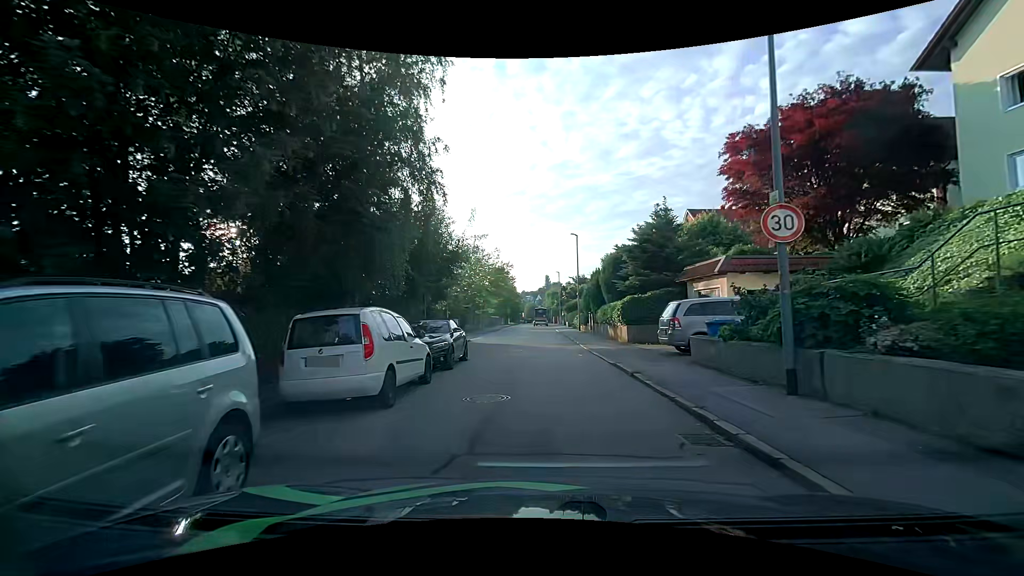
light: Day
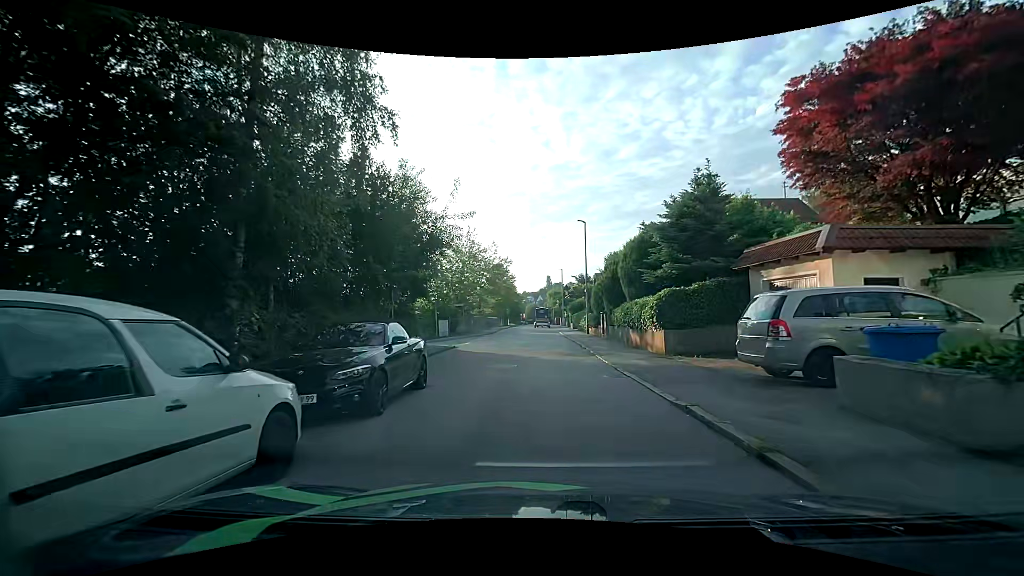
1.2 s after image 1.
(+0.1, +6.0) m; +1°
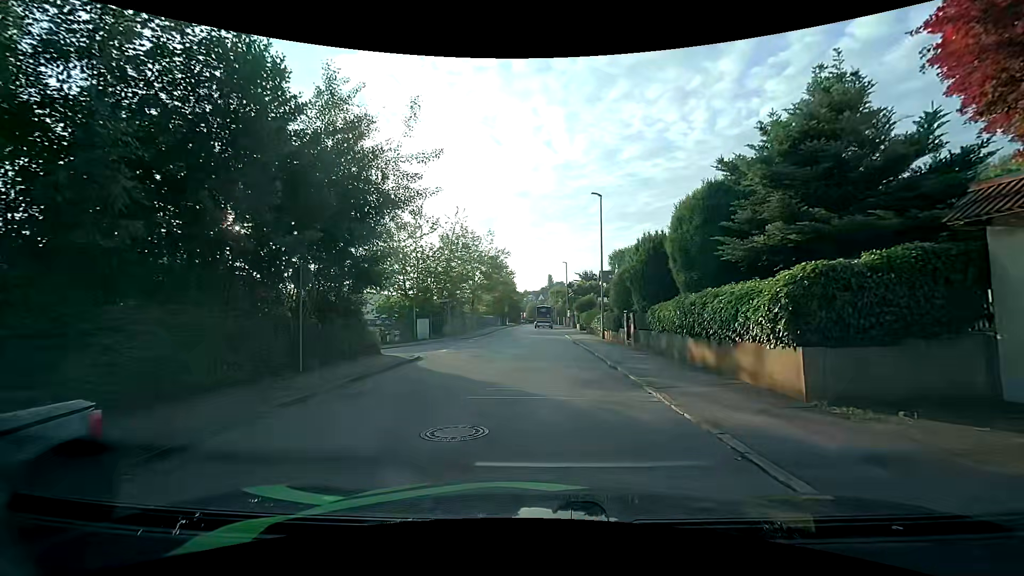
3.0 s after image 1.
(0.0, +7.9) m; +1°
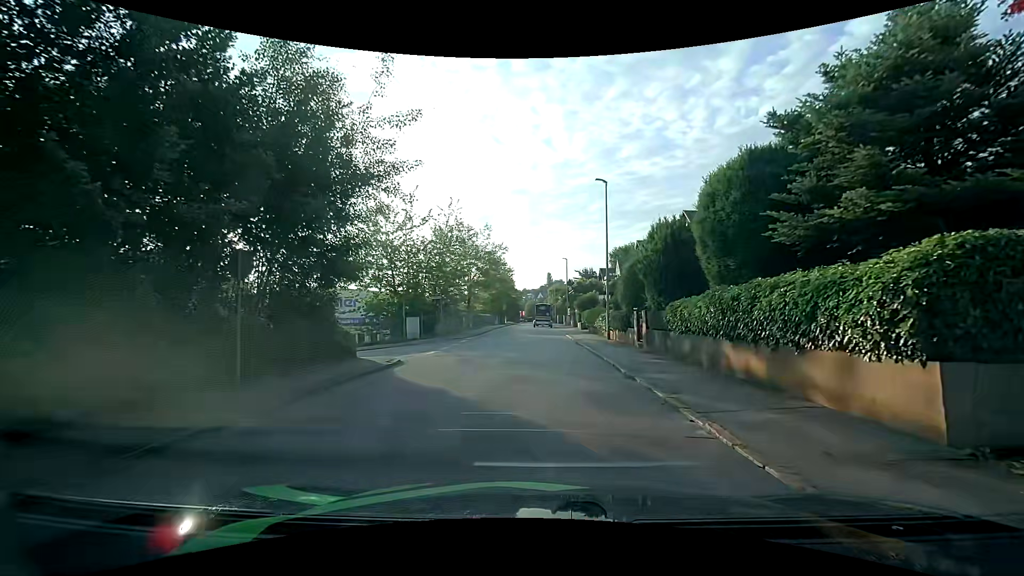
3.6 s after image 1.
(0.0, +2.5) m; -1°
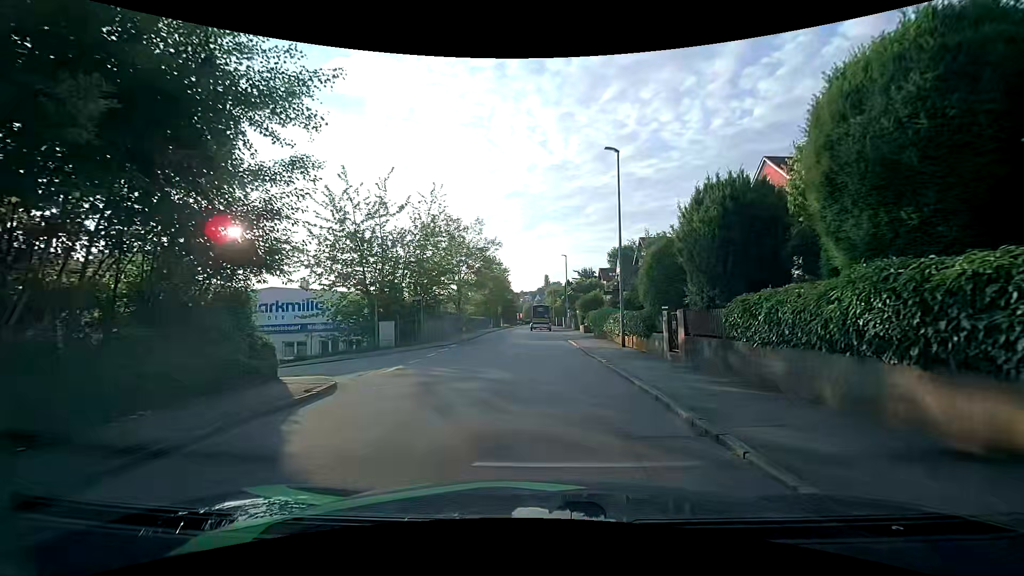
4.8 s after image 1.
(0.0, +5.0) m; +1°
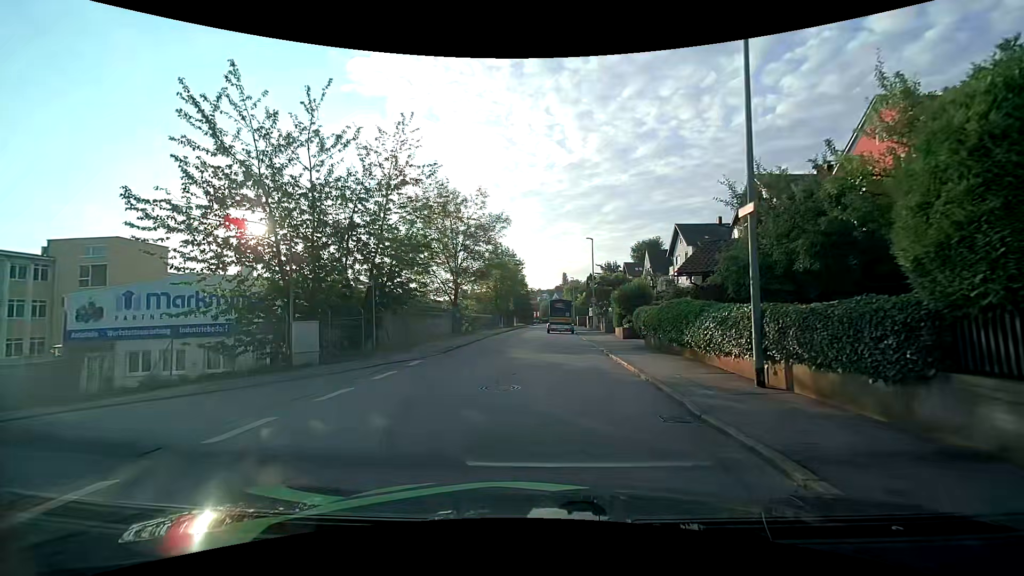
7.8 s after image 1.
(-0.2, +11.1) m; -4°
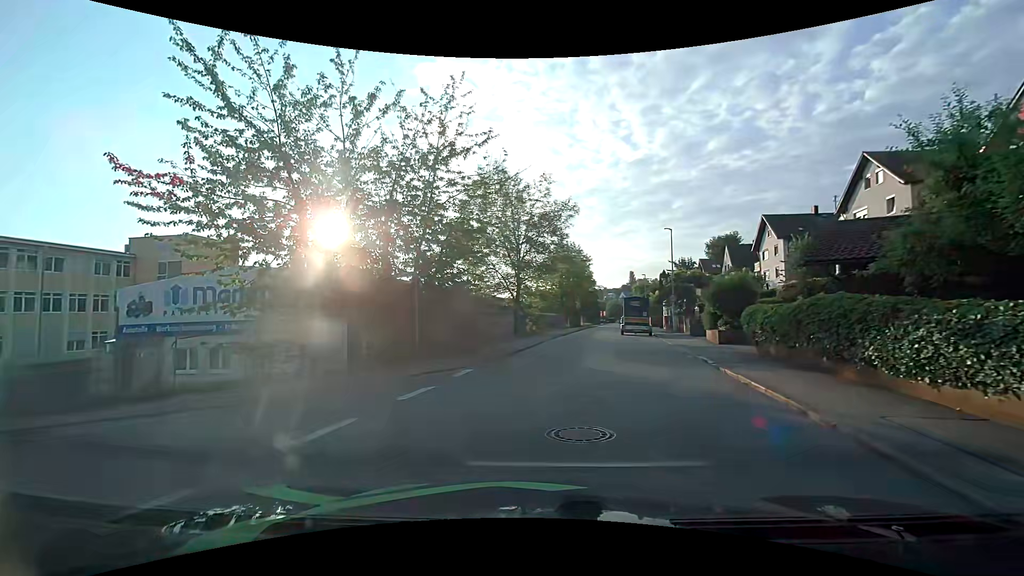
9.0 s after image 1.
(-0.2, +3.7) m; -6°
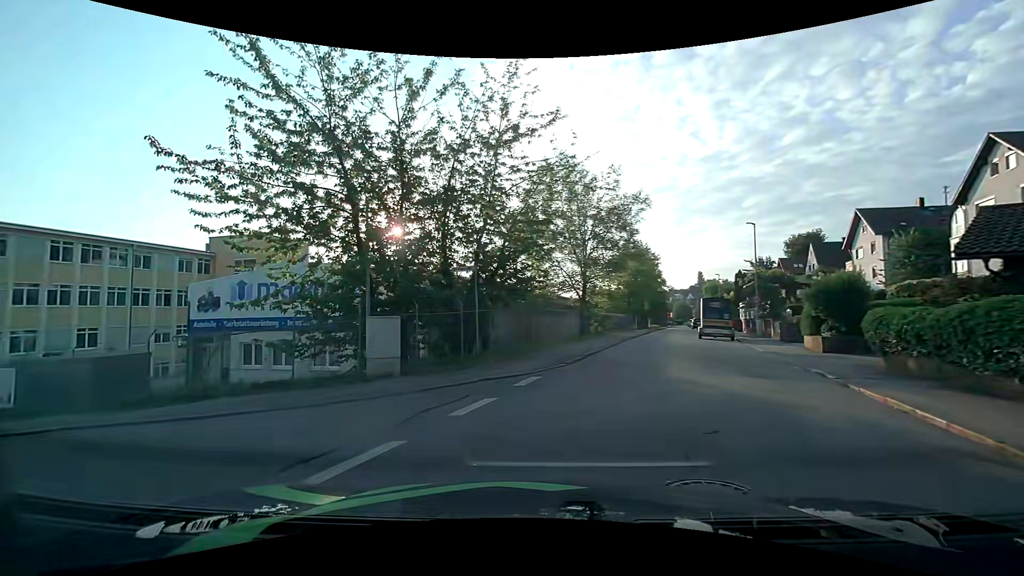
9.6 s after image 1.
(-0.1, +1.7) m; -8°
